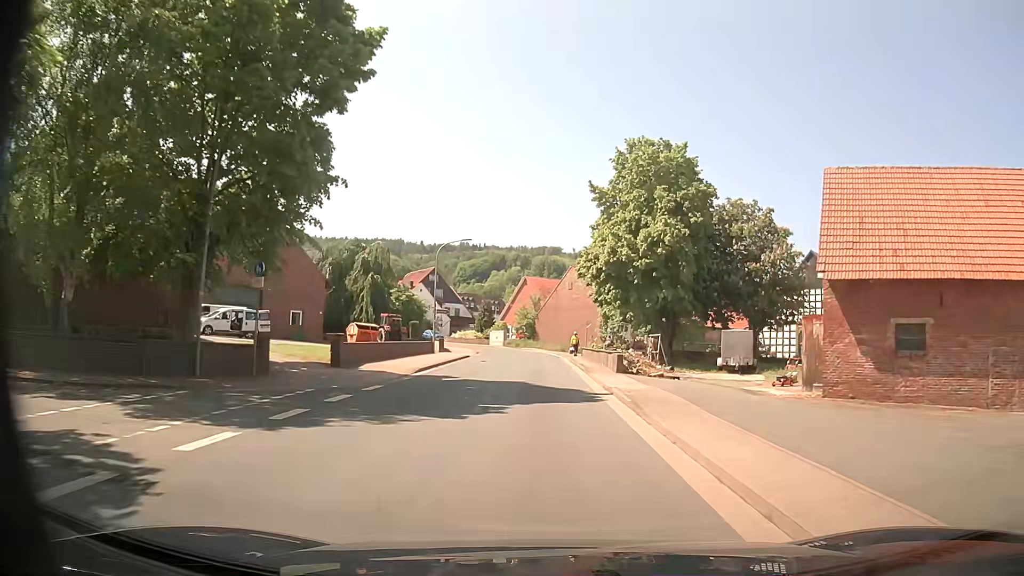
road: tertiary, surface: asphalt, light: Day
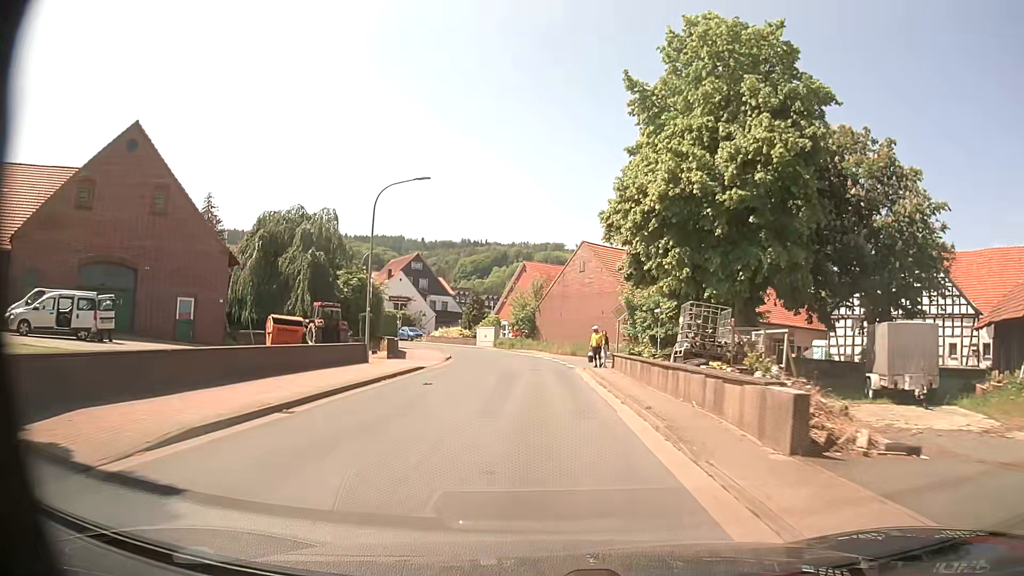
(0.0, +17.1) m; 0°
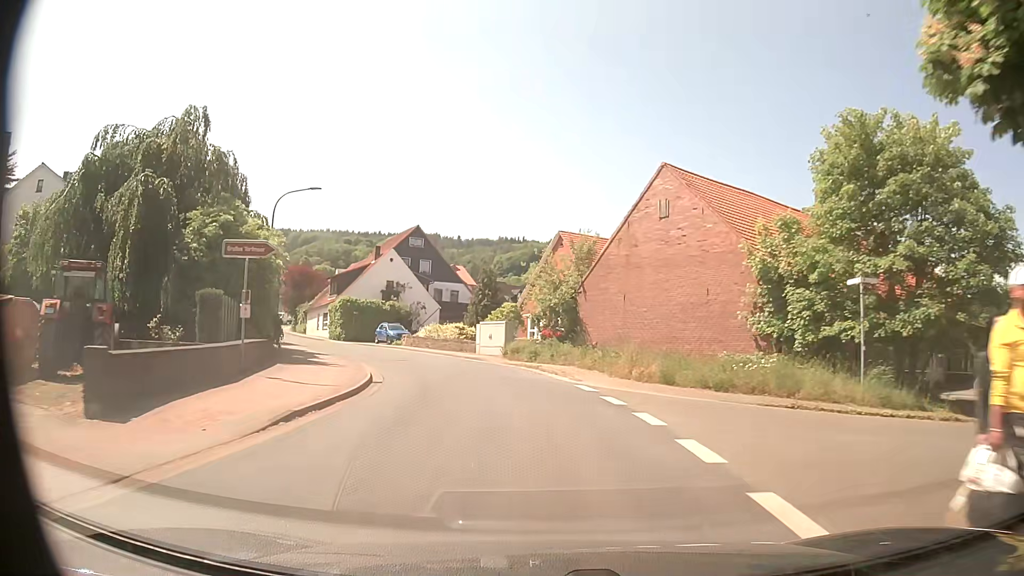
(-0.4, +24.1) m; -2°
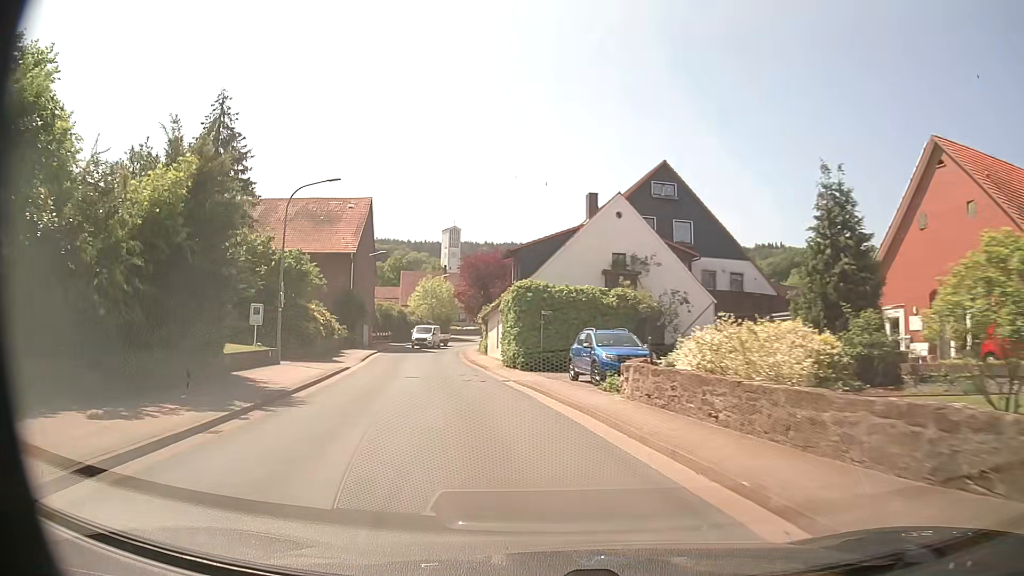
(-5.3, +30.5) m; -22°
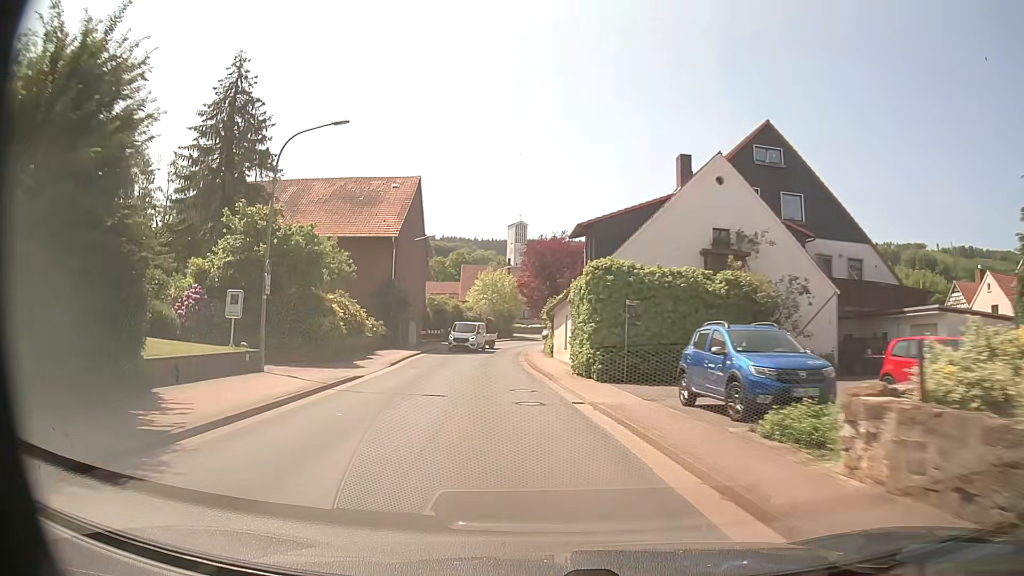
(-0.5, +8.0) m; -6°
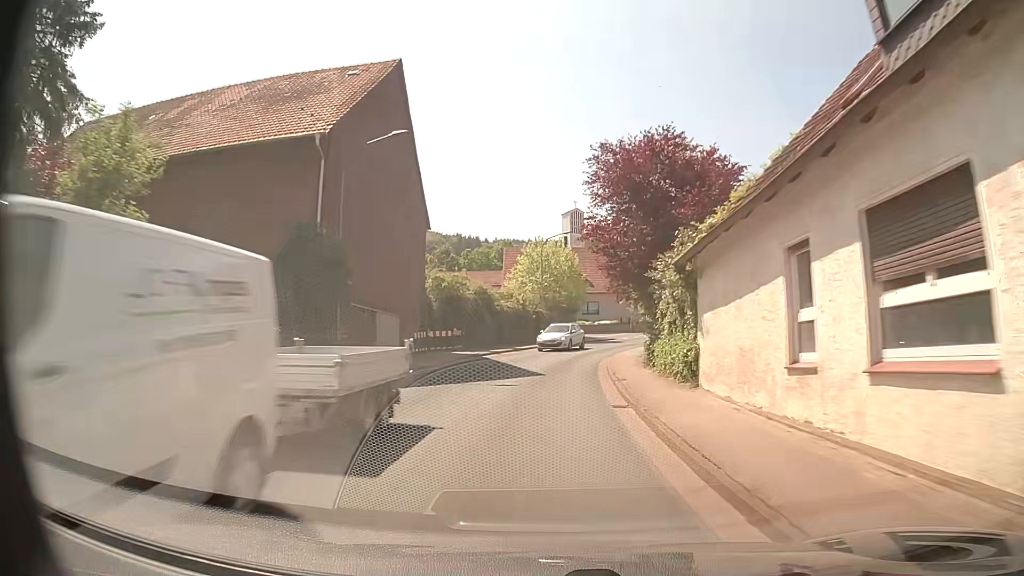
(-1.5, +24.6) m; -5°
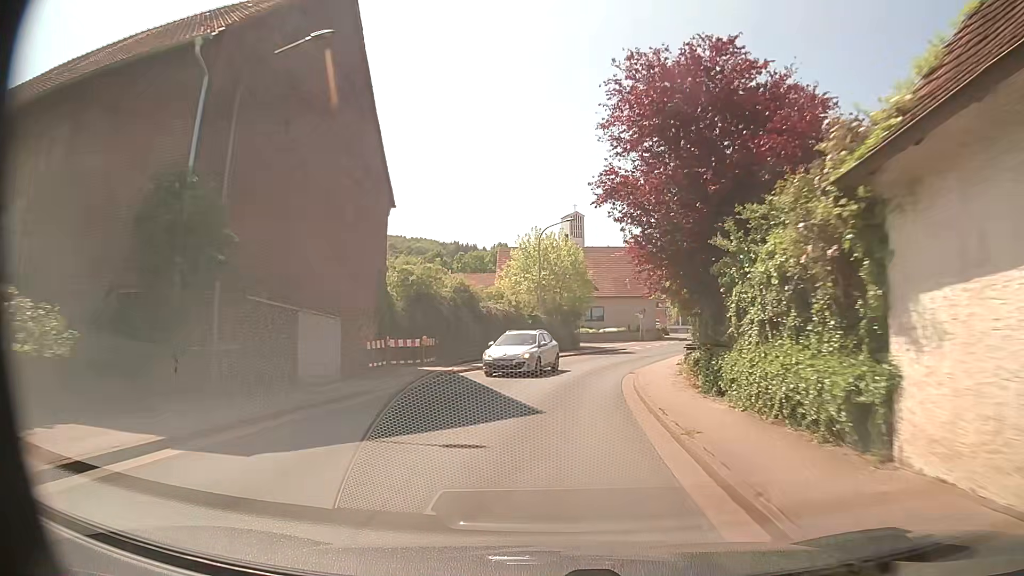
(-0.1, +8.3) m; 0°
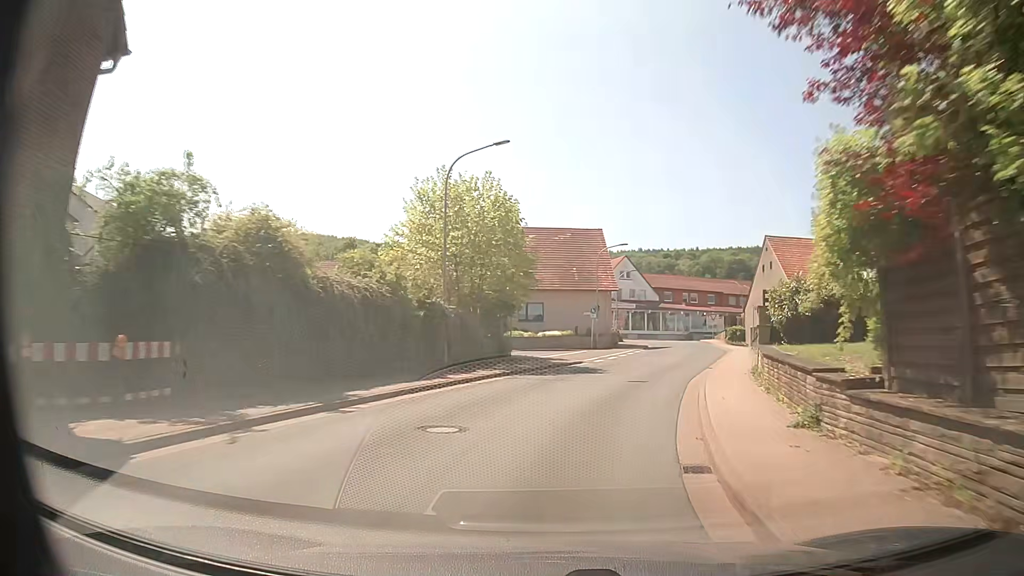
(+0.4, +16.5) m; +3°
(+1, +10) (+3, +20) (+6, +29) (+10, +38) (+13, +48) (+15, +58) (+17, +68) (+19, +77) (+27, +83) (+37, +86) m
